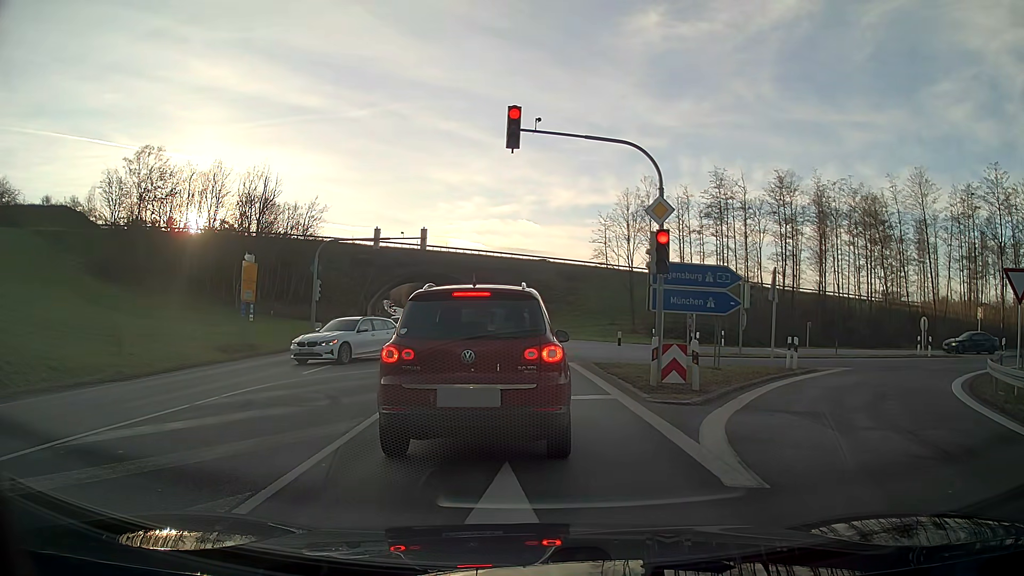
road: primary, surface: asphalt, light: Day
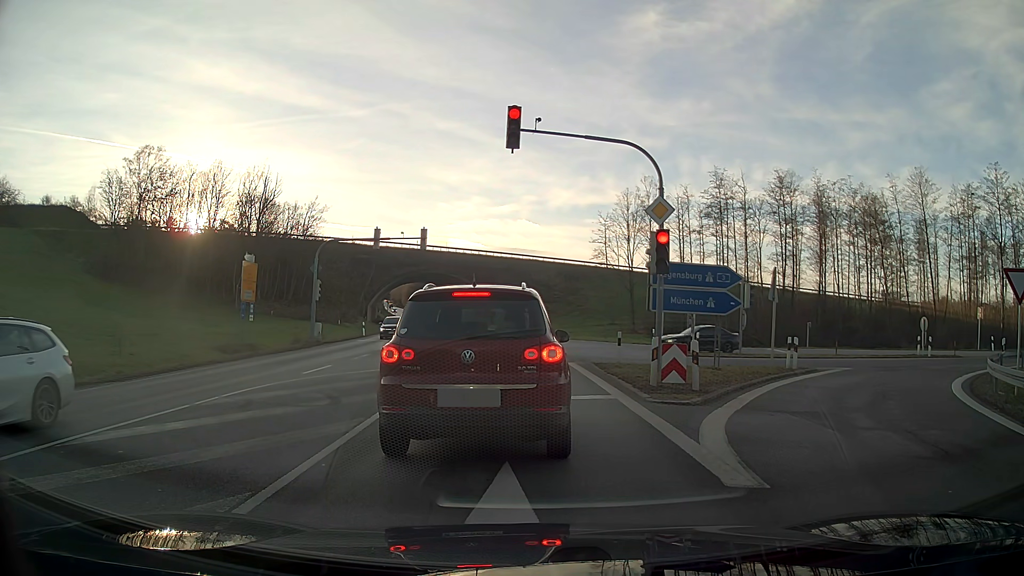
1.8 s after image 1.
(0.0, 0.0) m; 0°
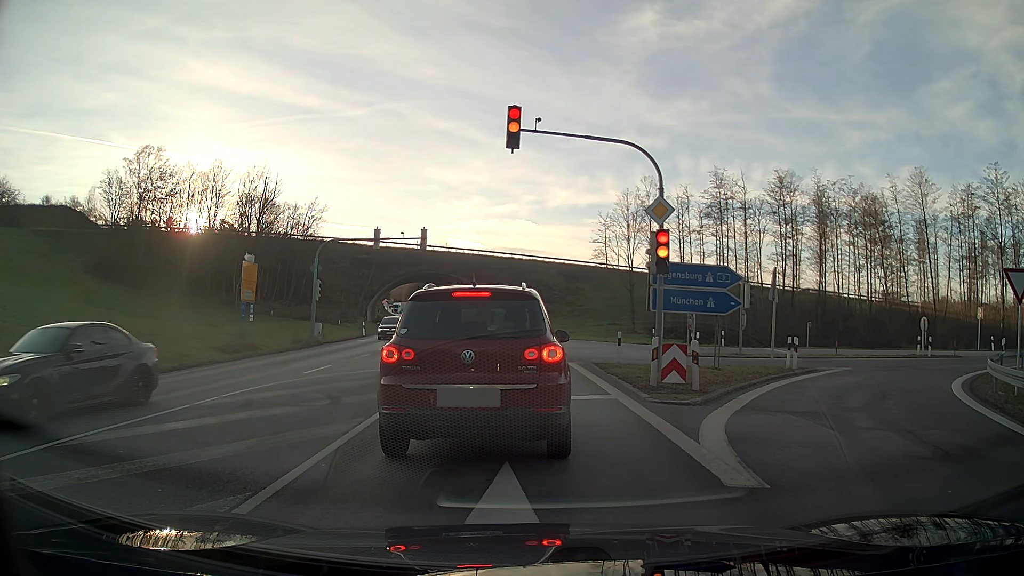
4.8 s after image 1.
(0.0, 0.0) m; 0°
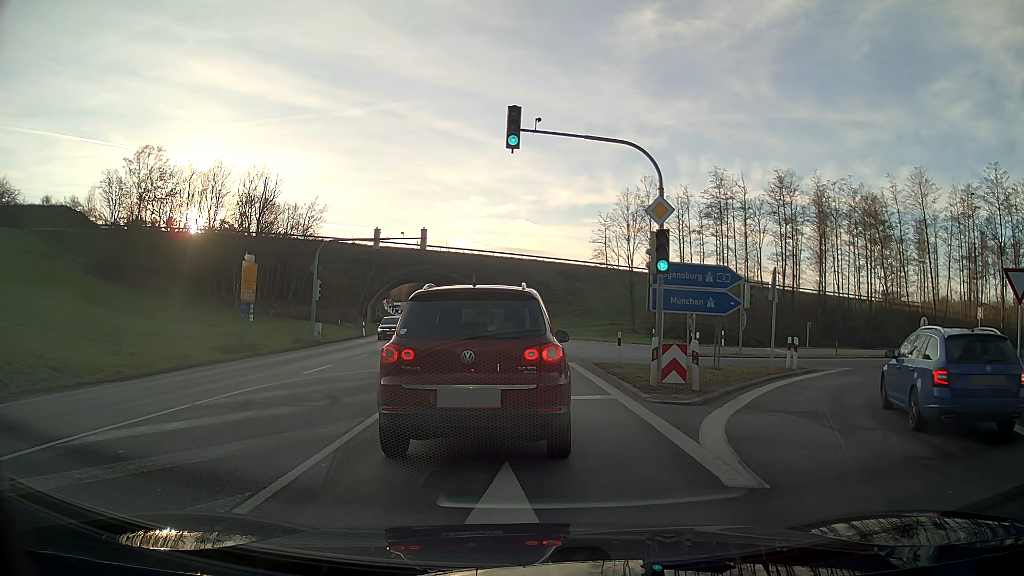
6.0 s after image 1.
(0.0, 0.0) m; 0°
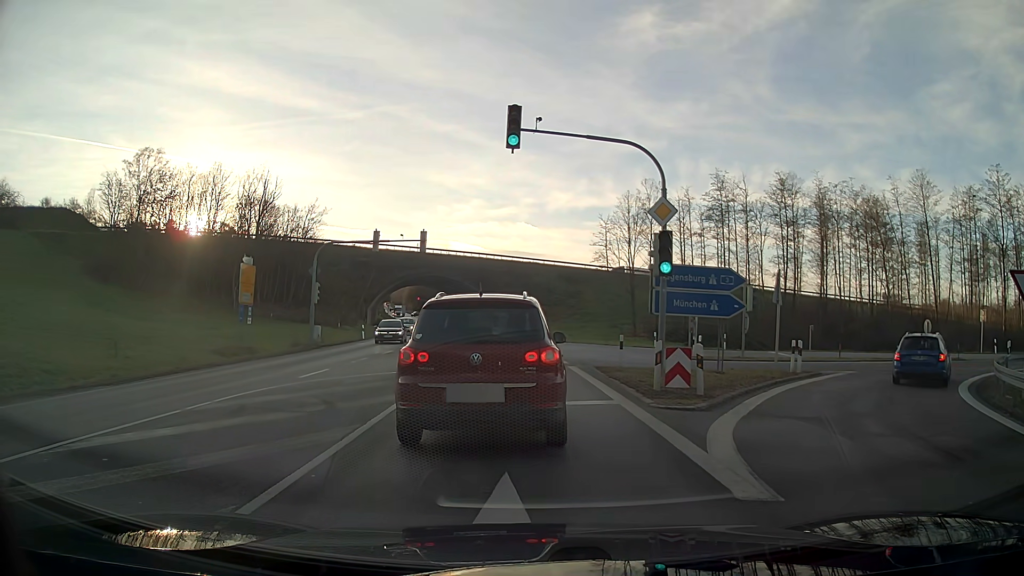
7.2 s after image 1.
(0.0, +0.3) m; 0°
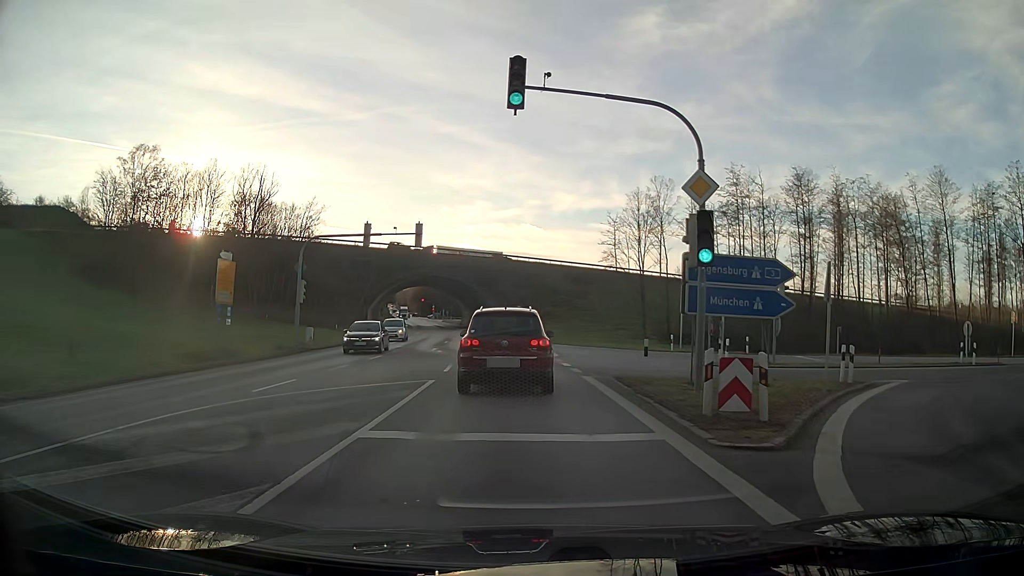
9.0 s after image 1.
(0.0, +3.6) m; 0°
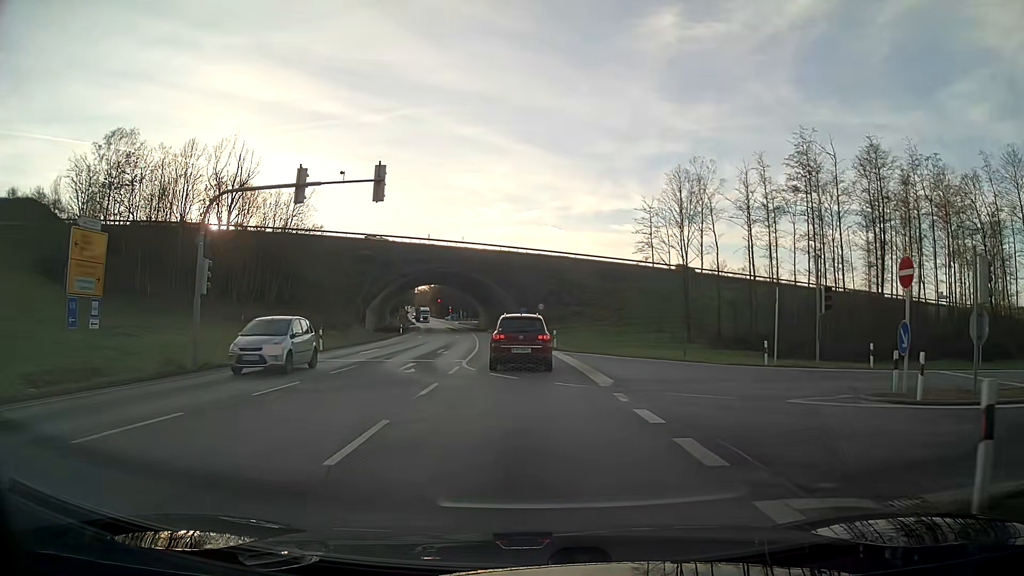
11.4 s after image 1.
(-0.2, +13.1) m; -2°
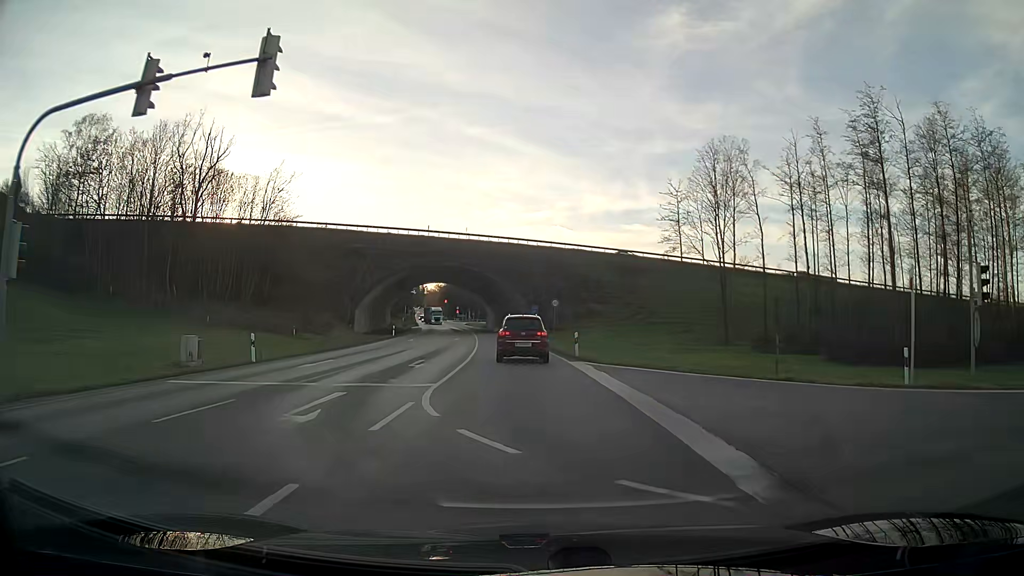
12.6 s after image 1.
(-0.1, +10.2) m; -1°
